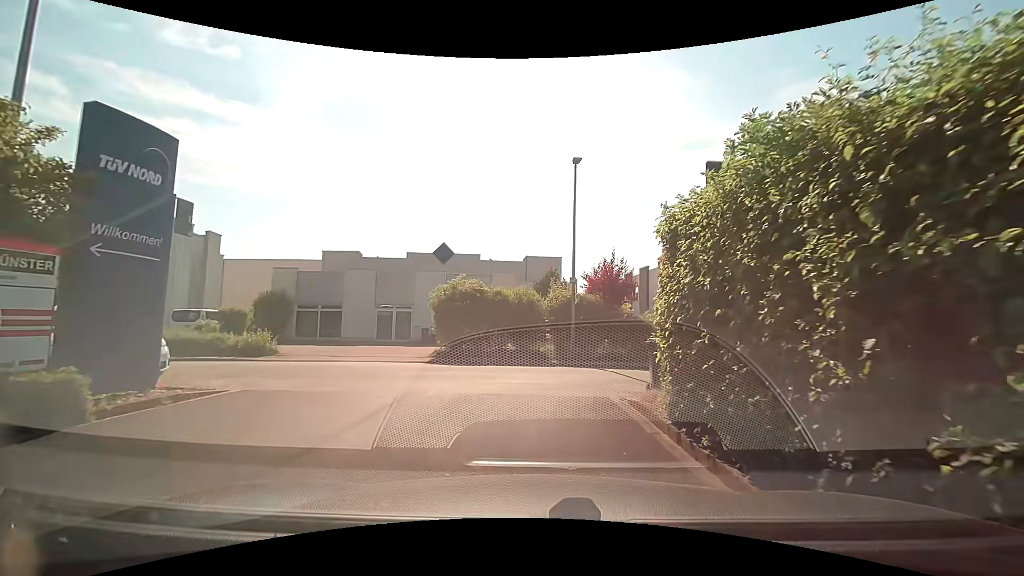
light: Day
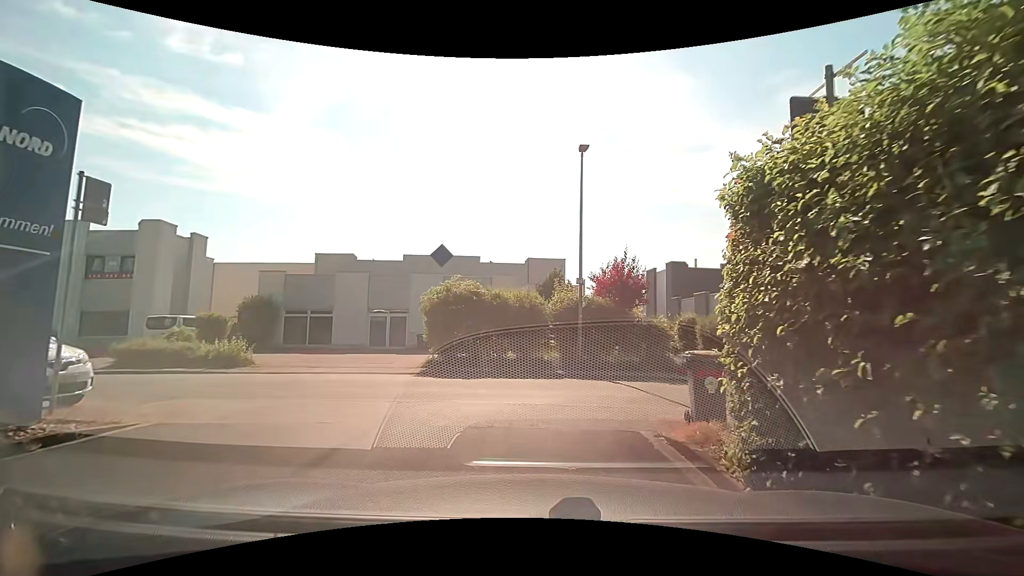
(0.0, +1.9) m; 0°
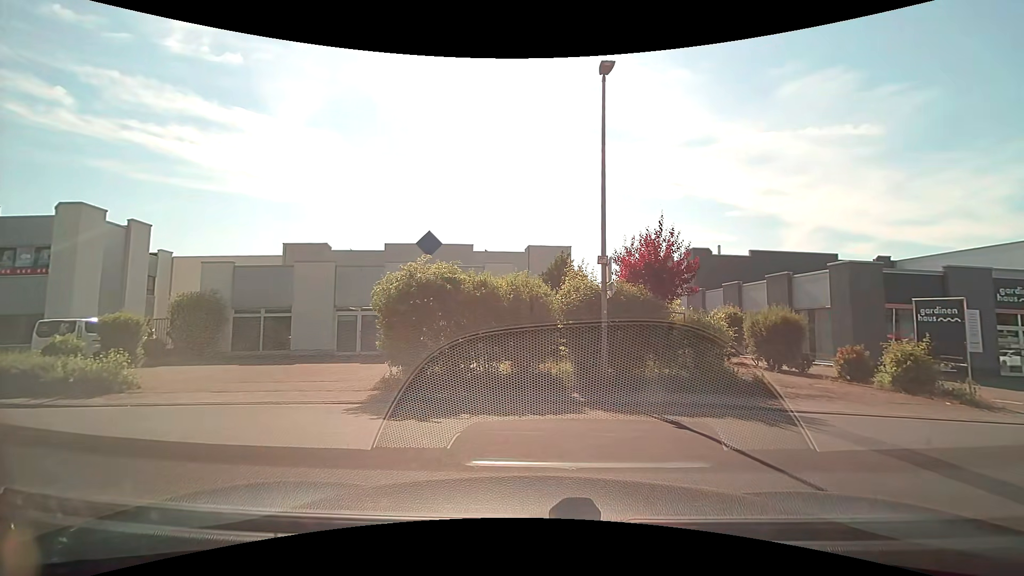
(0.0, +5.3) m; +1°
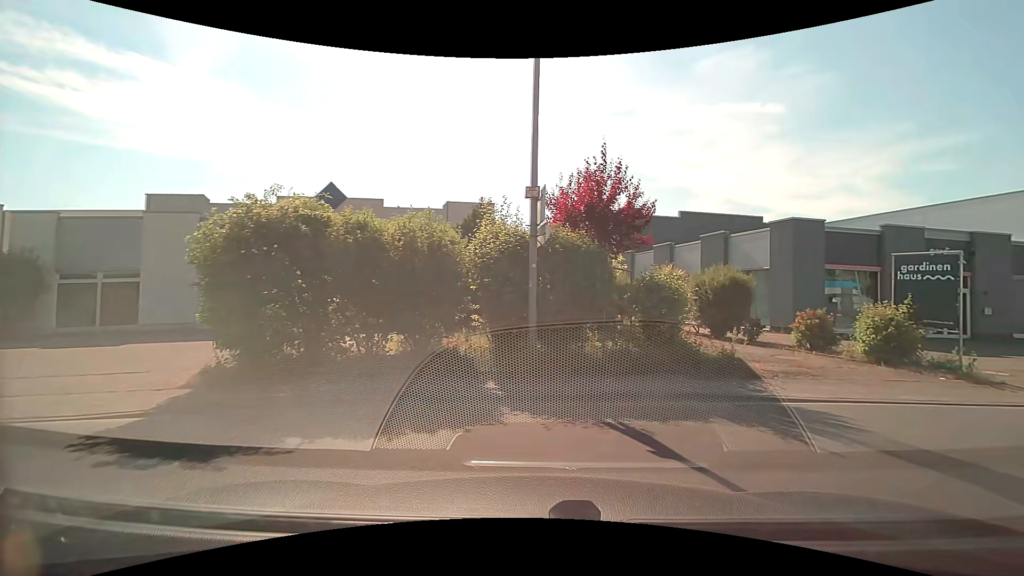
(-0.1, +3.5) m; +7°
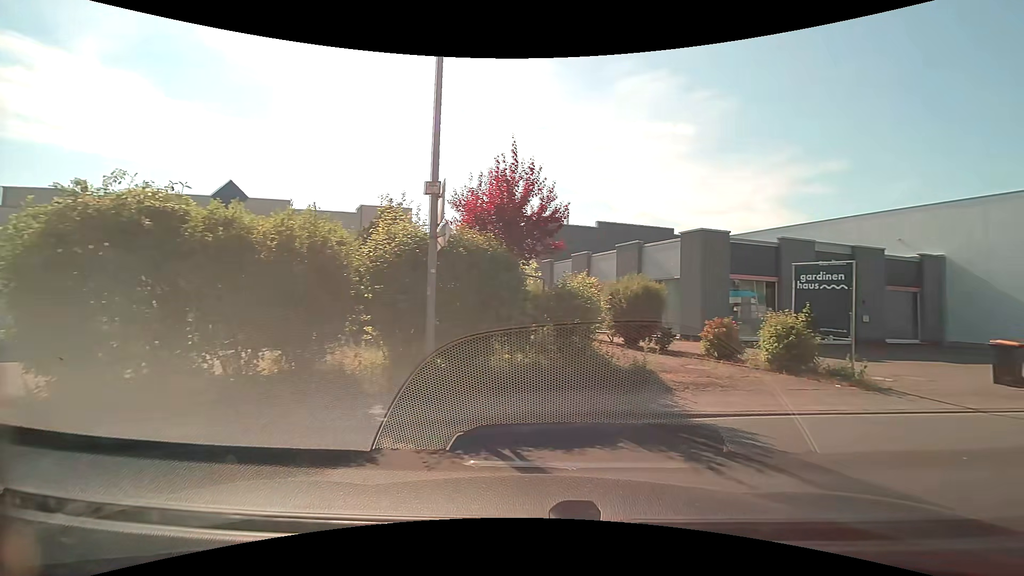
(+0.1, +1.0) m; +9°
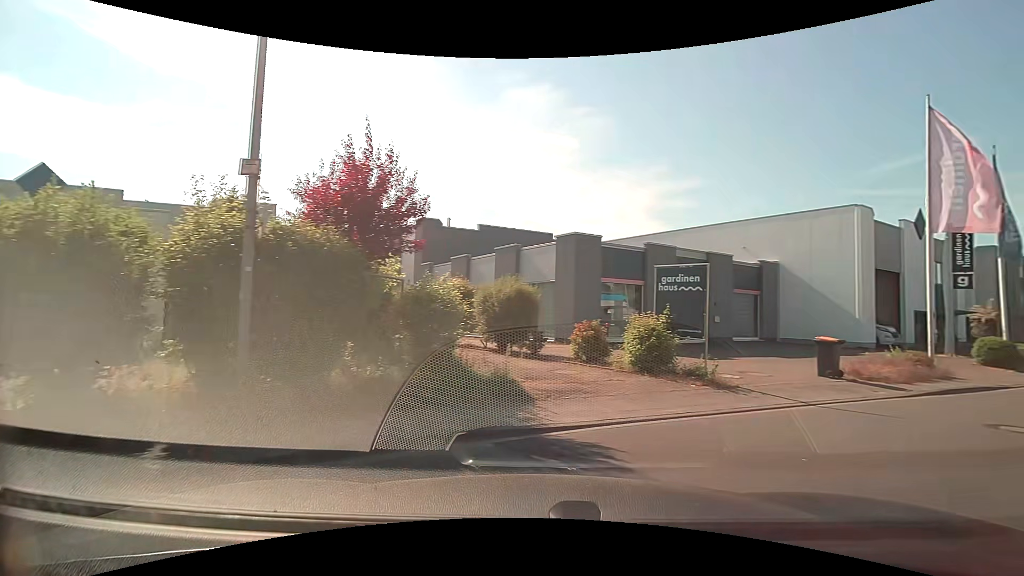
(+0.1, +1.0) m; +12°
